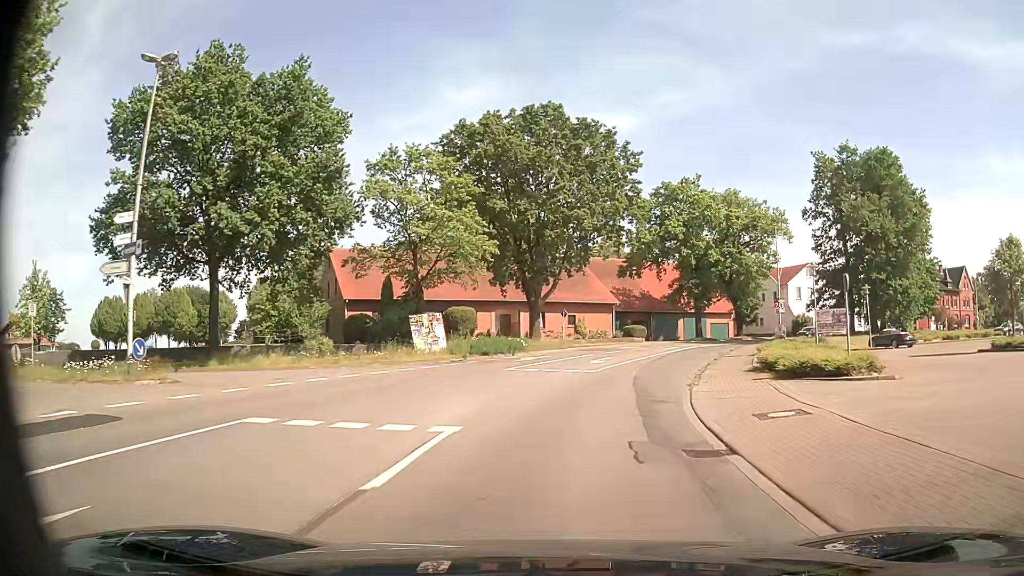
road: secondary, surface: asphalt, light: Day
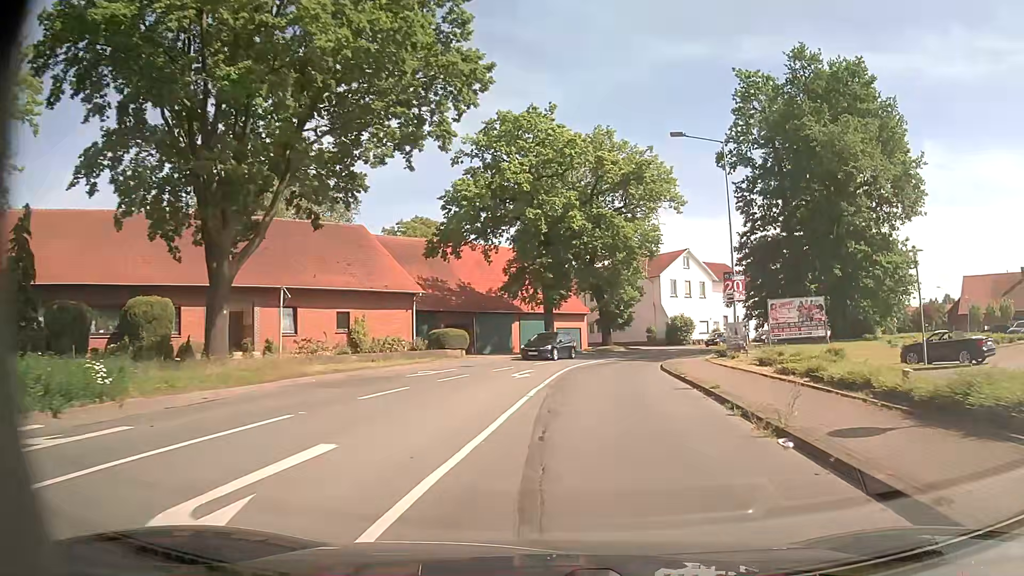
(+2.9, +26.1) m; +15°
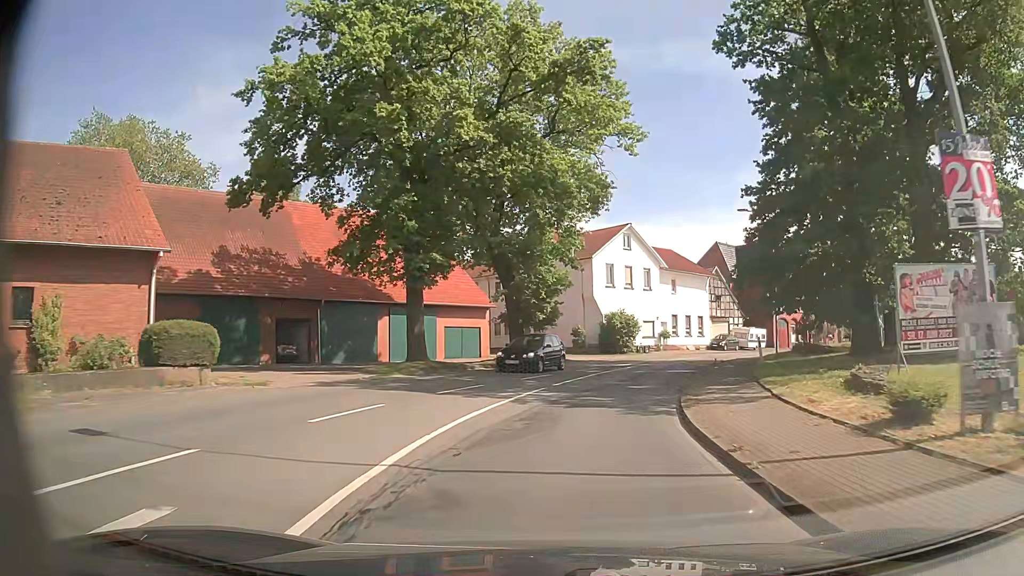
(+1.5, +20.5) m; +7°
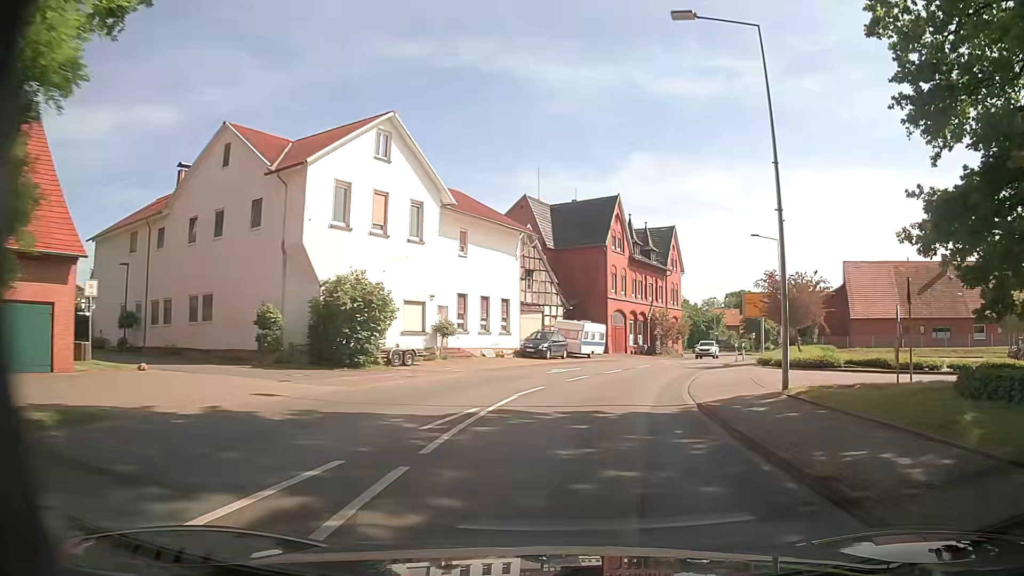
(+4.1, +28.3) m; +18°
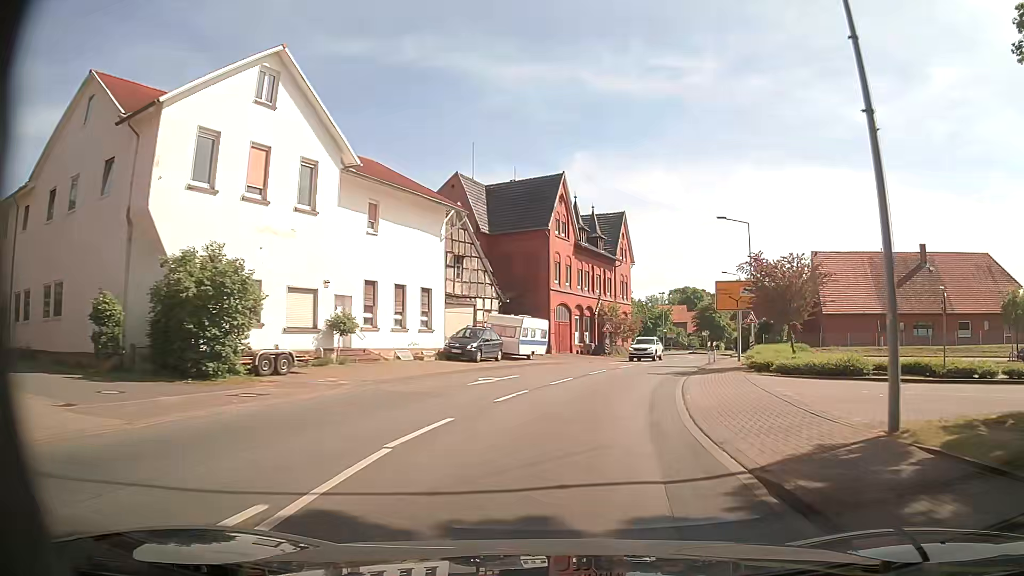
(+0.6, +7.3) m; +6°
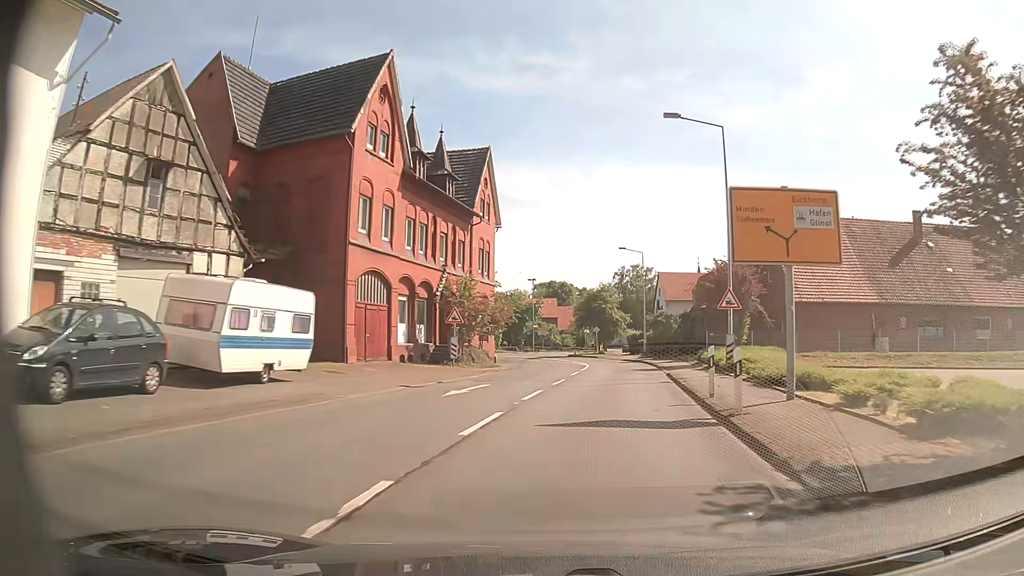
(+2.5, +22.2) m; +12°
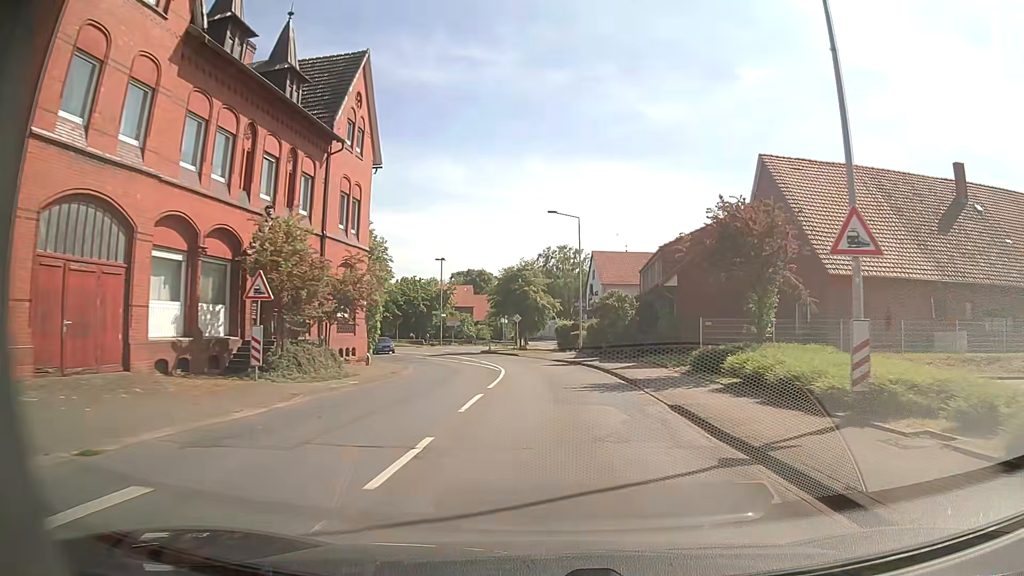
(+0.9, +15.0) m; +7°
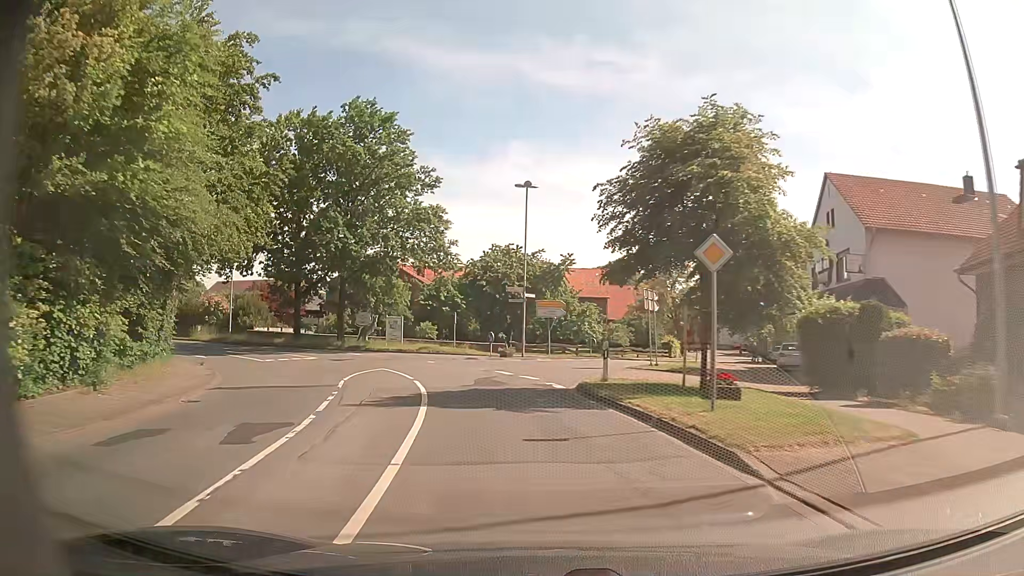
(-1.7, +37.9) m; -12°
(-1, +10) (-3, +20) (-7, +29) (-12, +37) (-19, +44) (-28, +49) (-37, +54) (-46, +58) (-55, +62) (-65, +65) m
